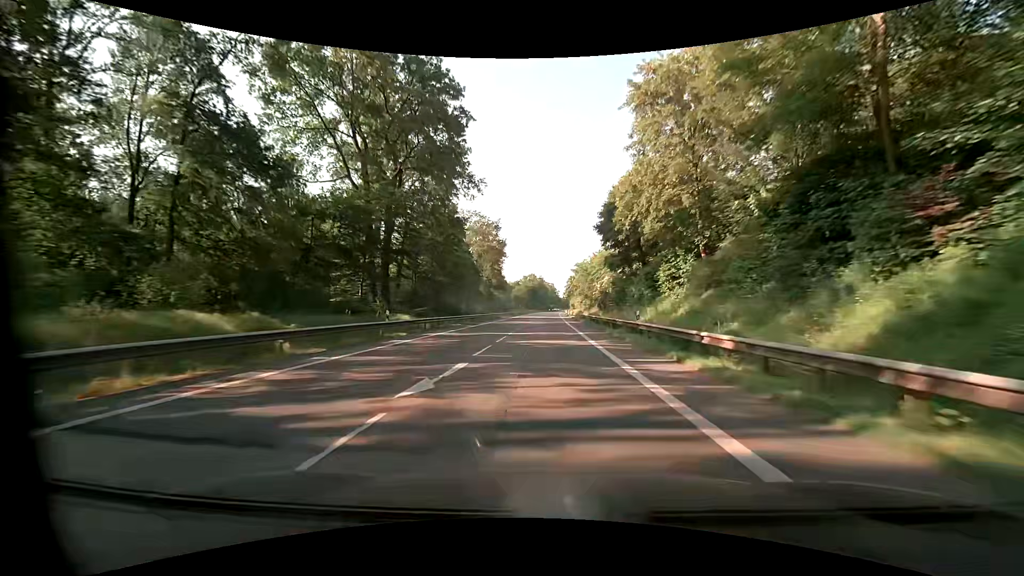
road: primary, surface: asphalt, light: Day
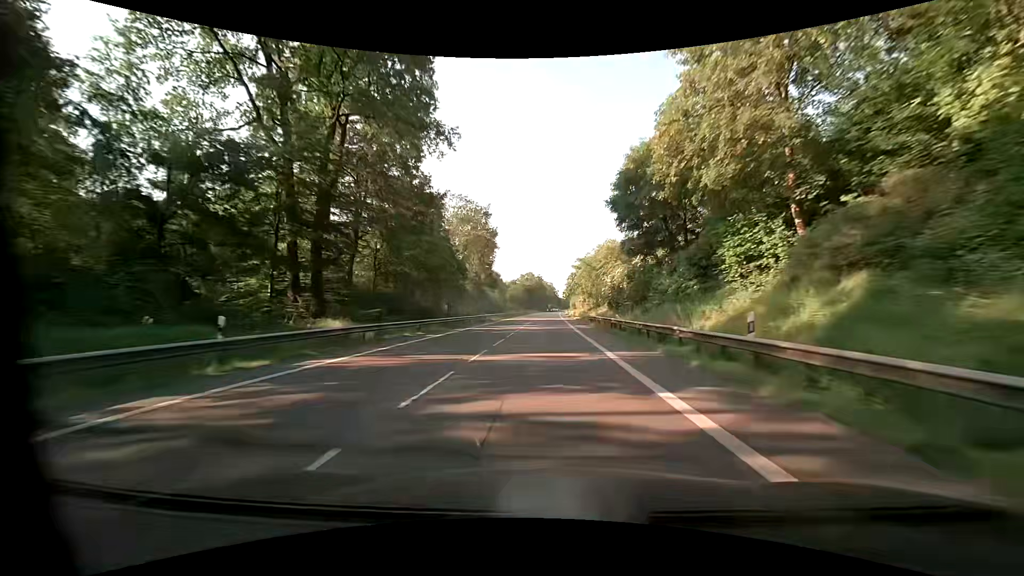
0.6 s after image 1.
(+0.1, +13.6) m; 0°
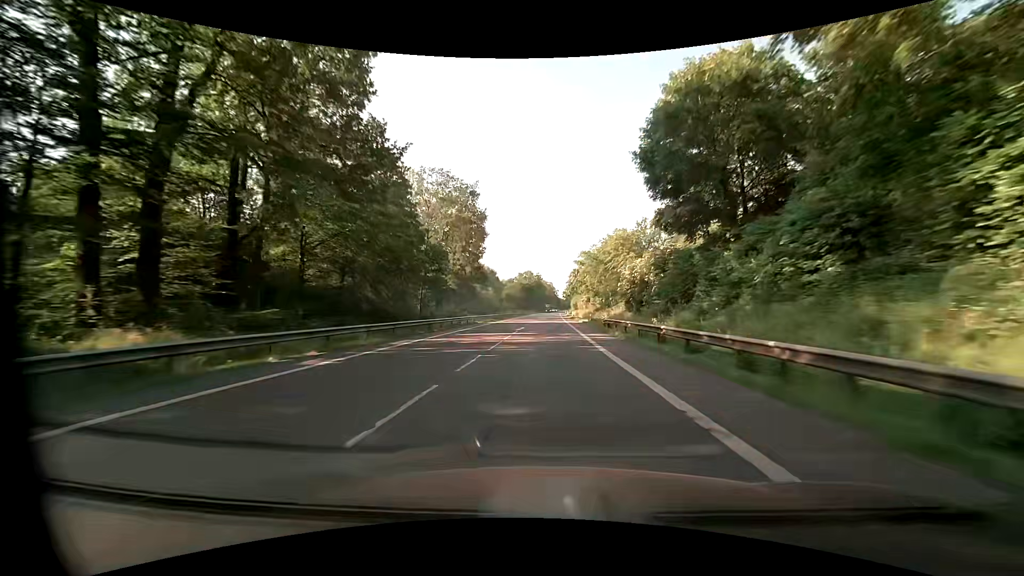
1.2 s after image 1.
(0.0, +14.0) m; 0°
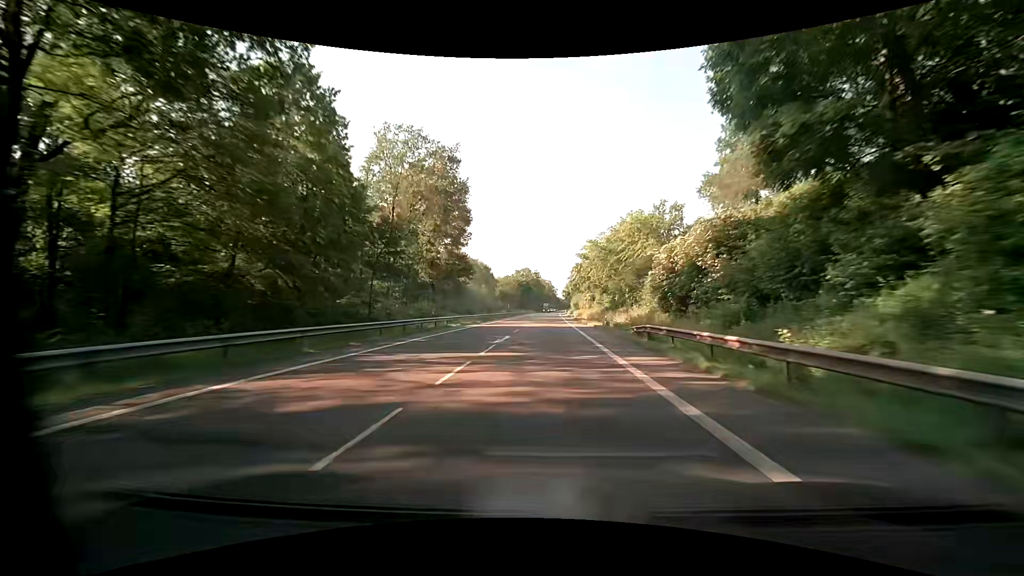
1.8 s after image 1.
(-0.1, +14.3) m; 0°
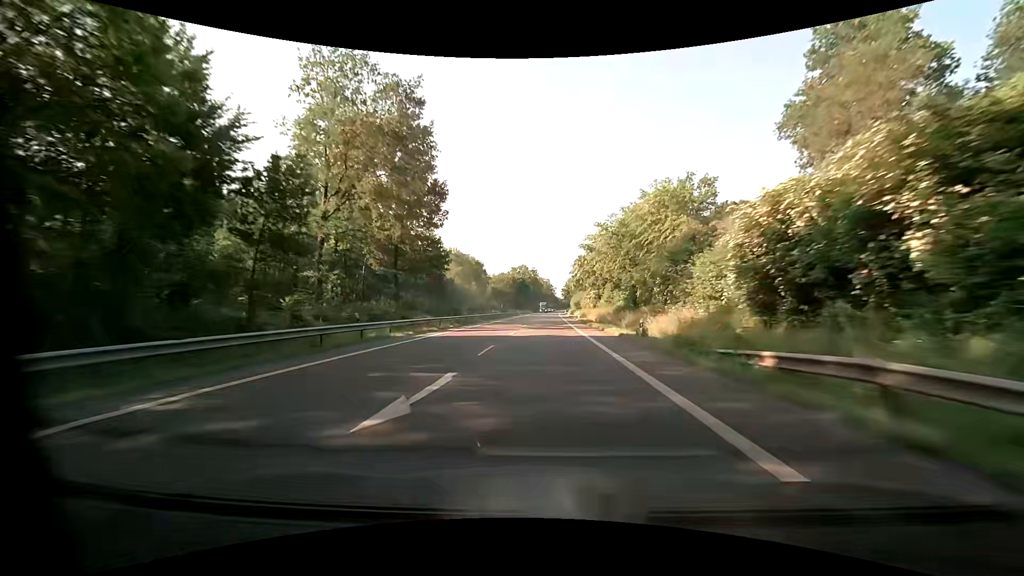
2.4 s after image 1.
(0.0, +14.7) m; 0°
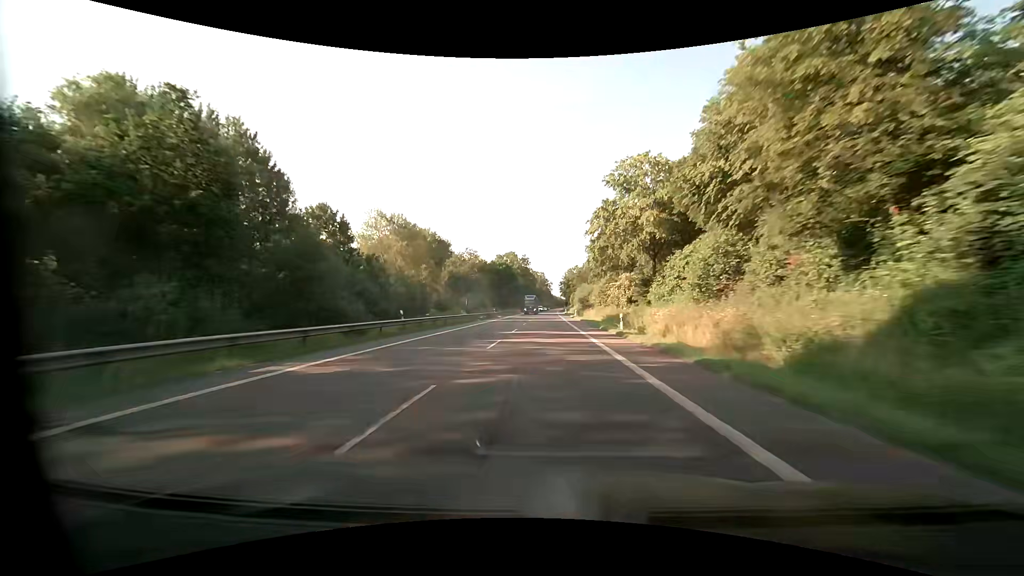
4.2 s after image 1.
(+0.7, +45.6) m; +1°
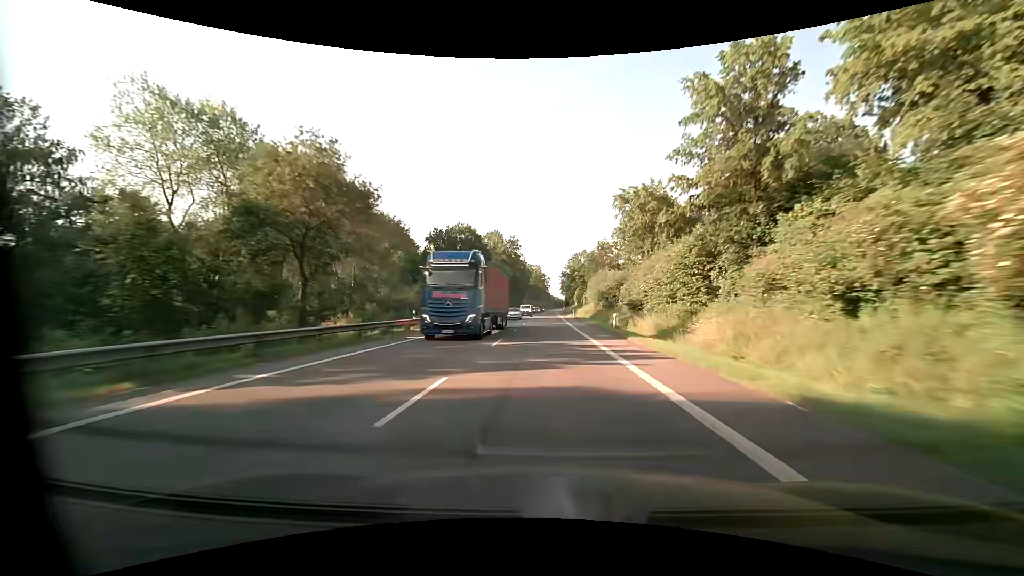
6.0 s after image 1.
(+0.2, +46.9) m; 0°
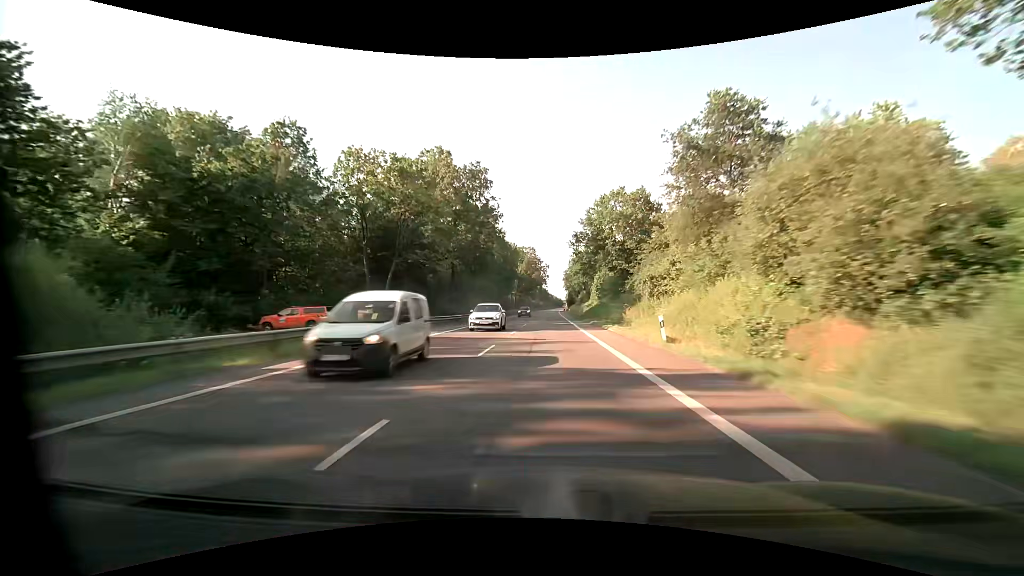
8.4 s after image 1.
(+0.3, +63.6) m; +1°
(0, +10) (0, +20) (0, +30) (0, +40) (0, +50) (0, +60) (0, +70) (0, +80) (0, +90) (+1, +100) m
